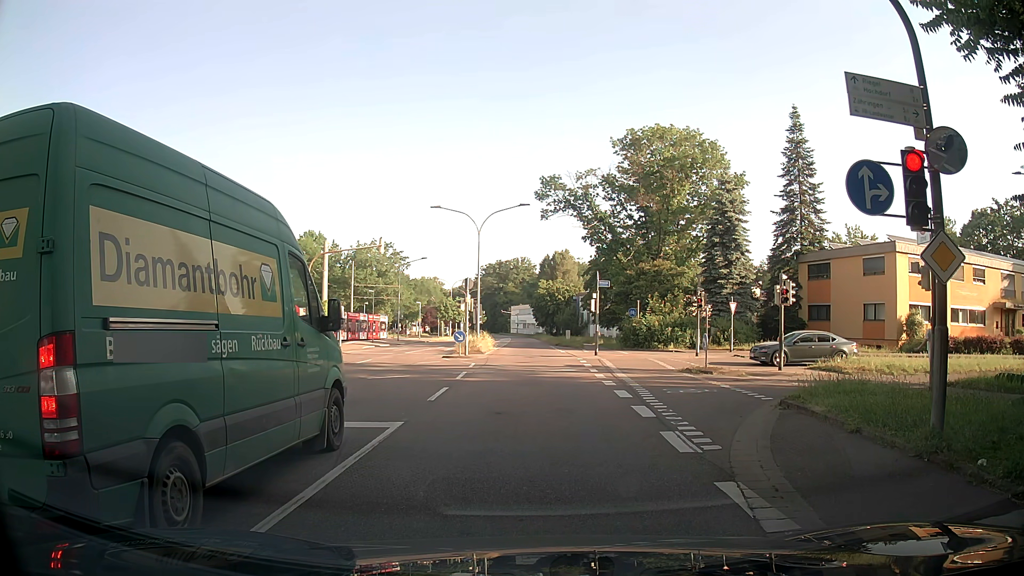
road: secondary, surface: asphalt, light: Day
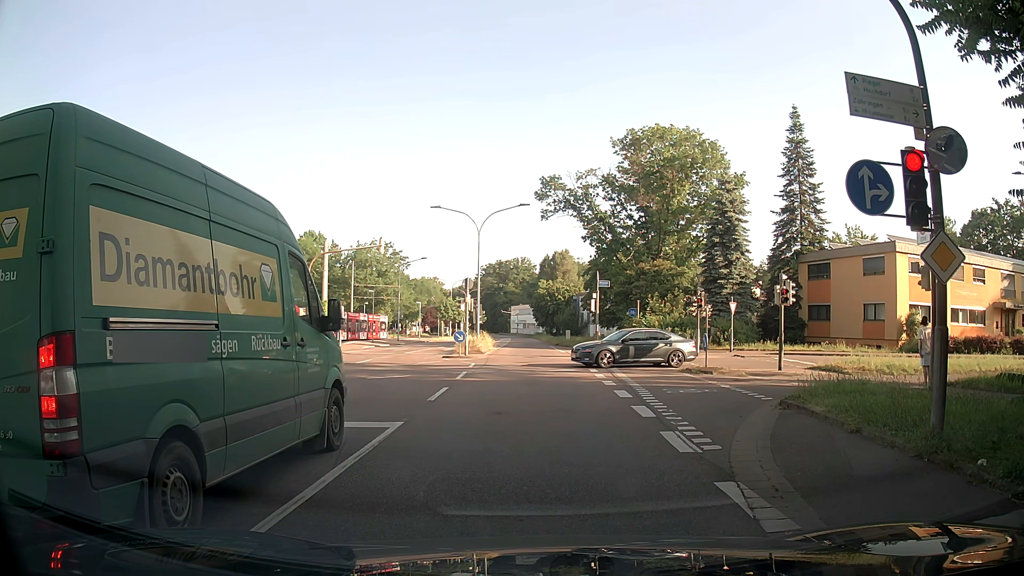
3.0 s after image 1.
(0.0, 0.0) m; 0°
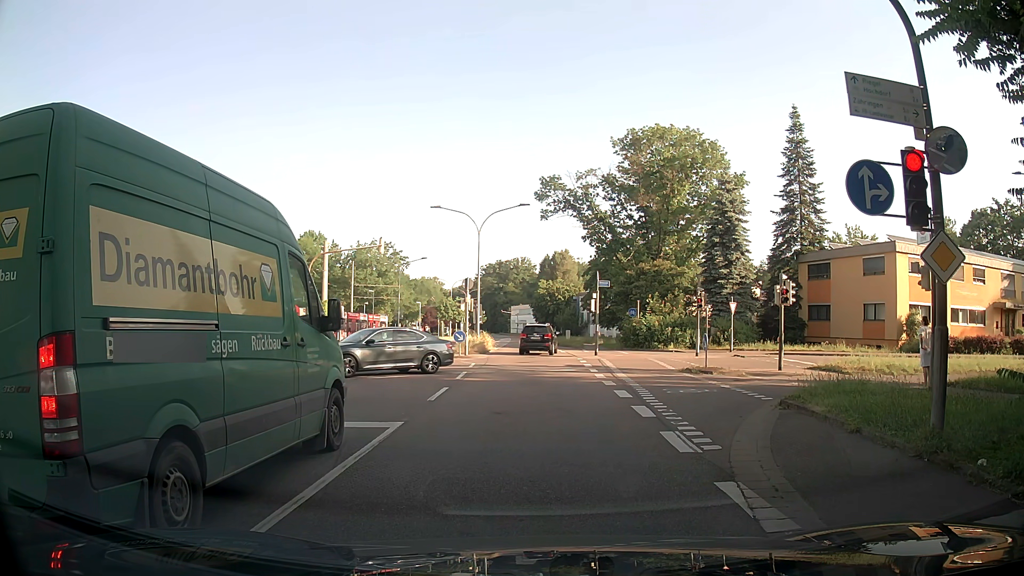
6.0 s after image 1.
(0.0, 0.0) m; 0°
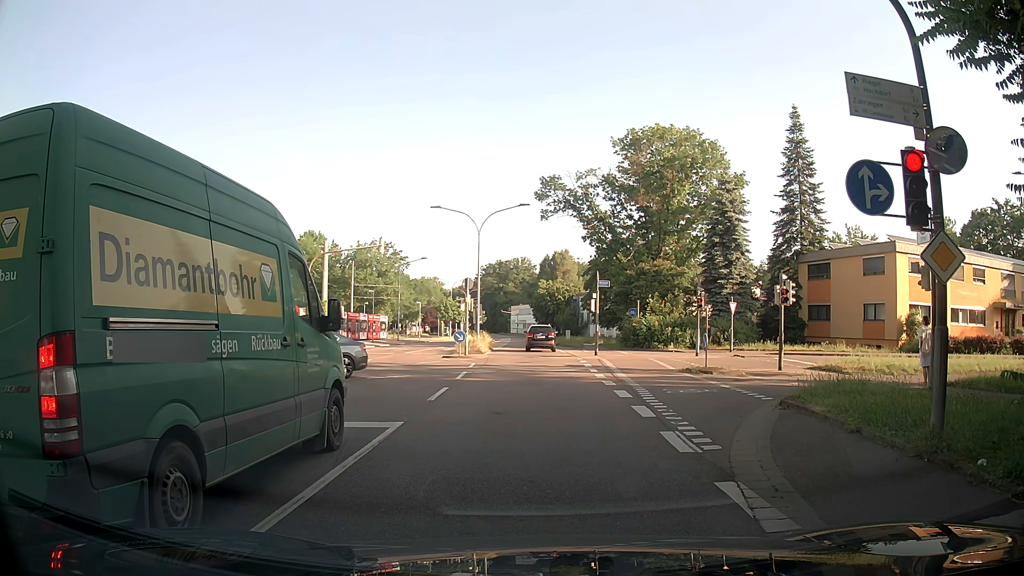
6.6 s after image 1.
(0.0, 0.0) m; 0°
